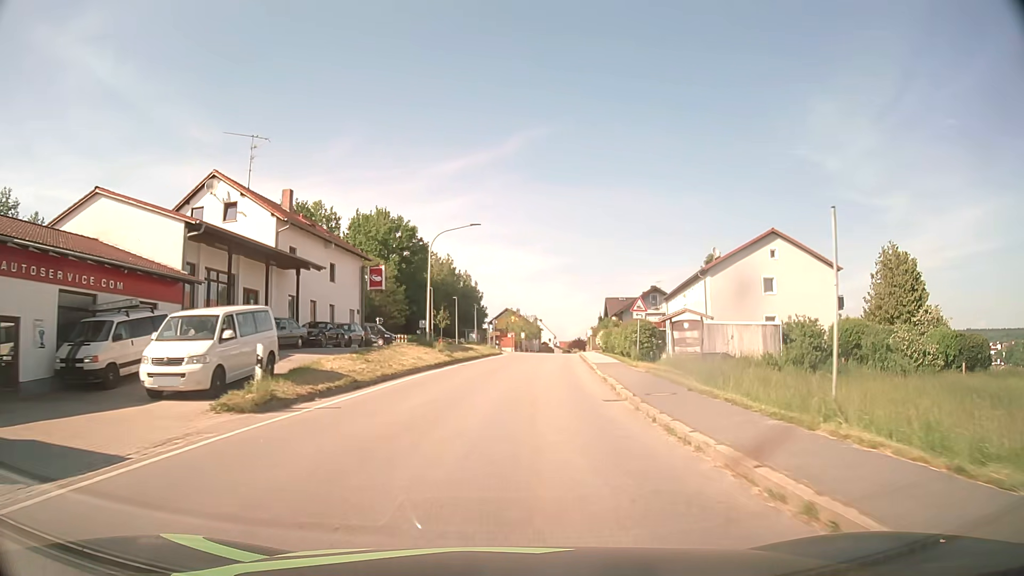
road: tertiary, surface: asphalt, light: Day
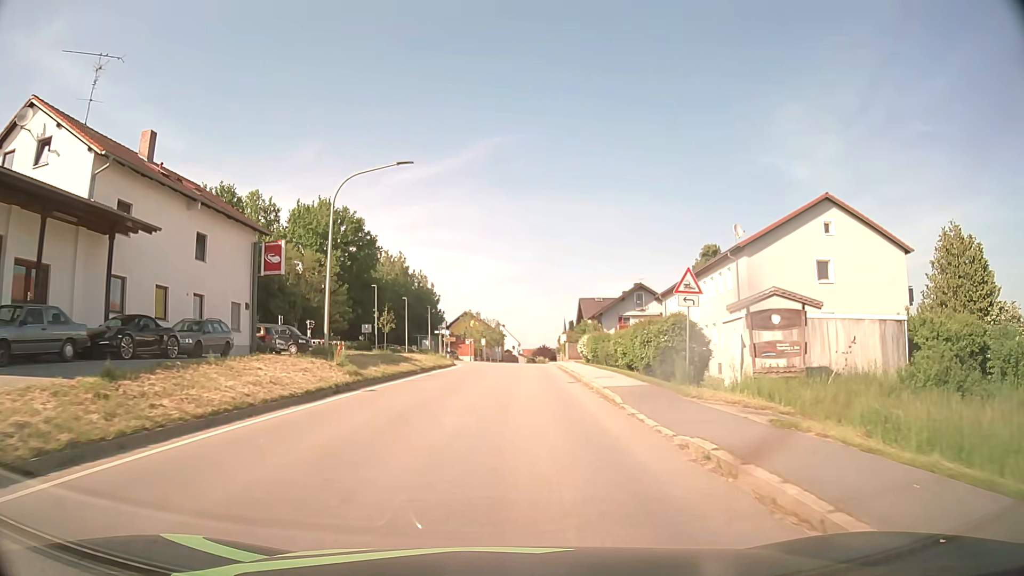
(+0.5, +14.9) m; +3°
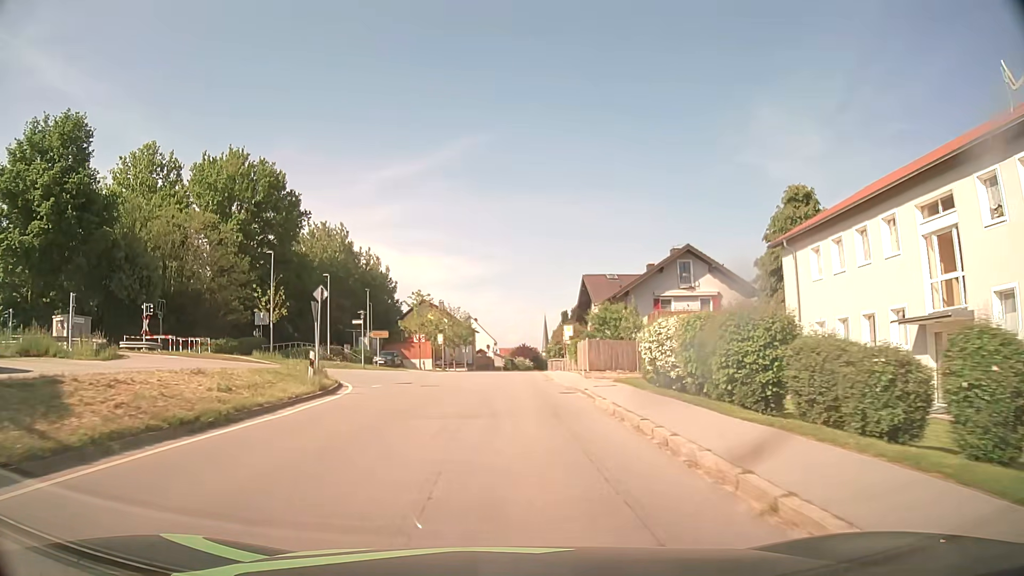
(+0.8, +29.9) m; +2°
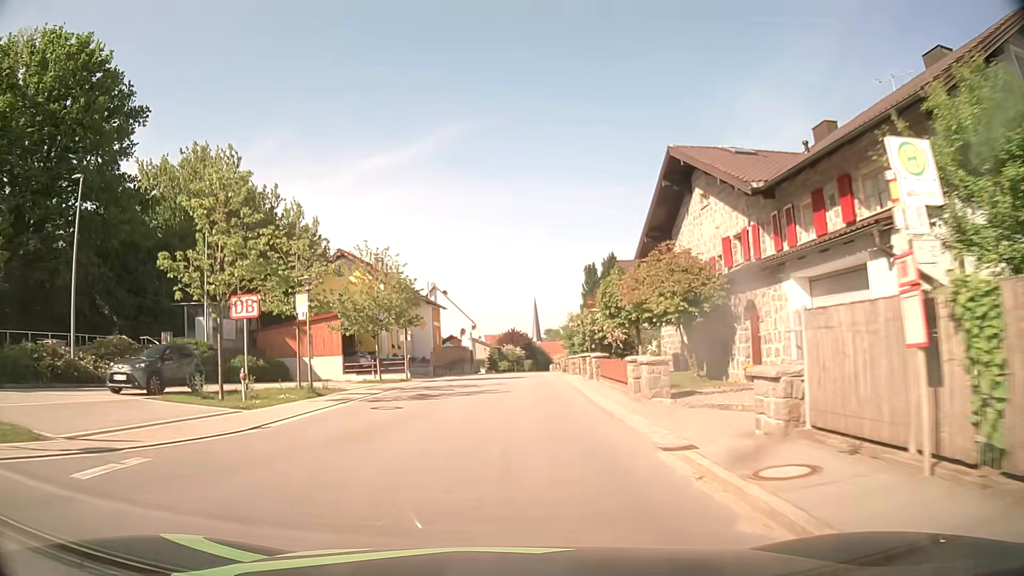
(+0.2, +38.1) m; +1°
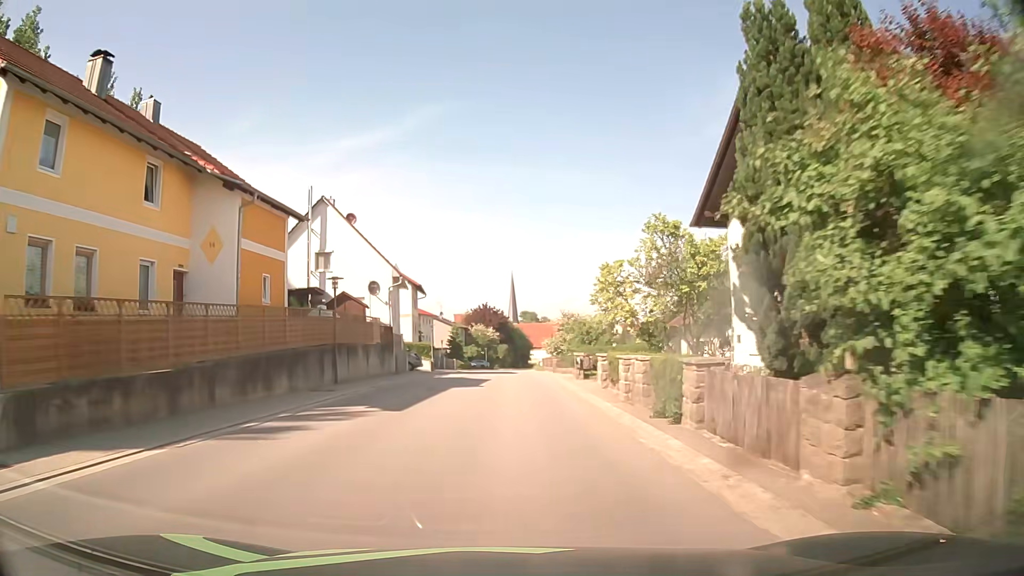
(+0.9, +38.8) m; +2°
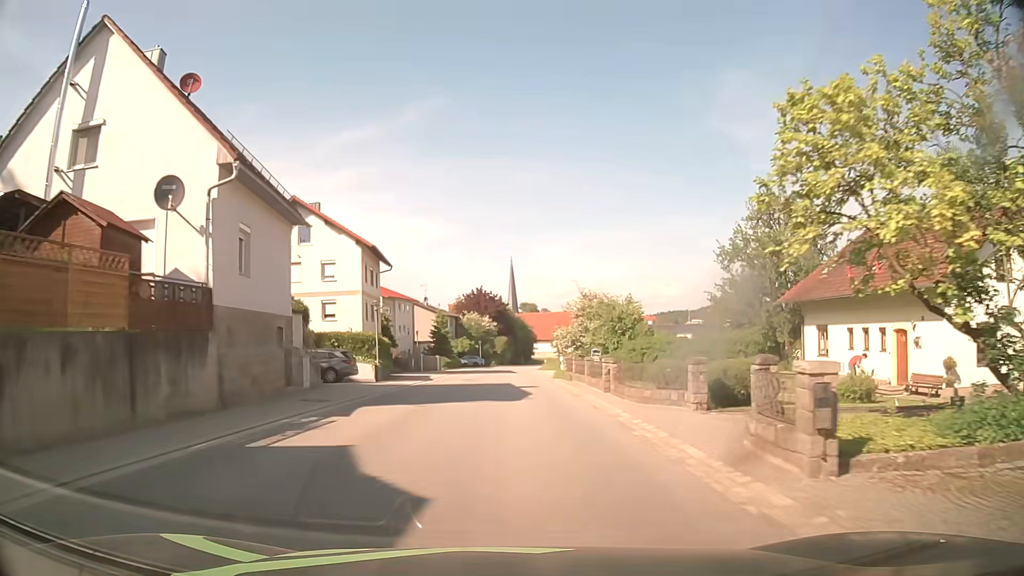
(-0.1, +23.5) m; 0°
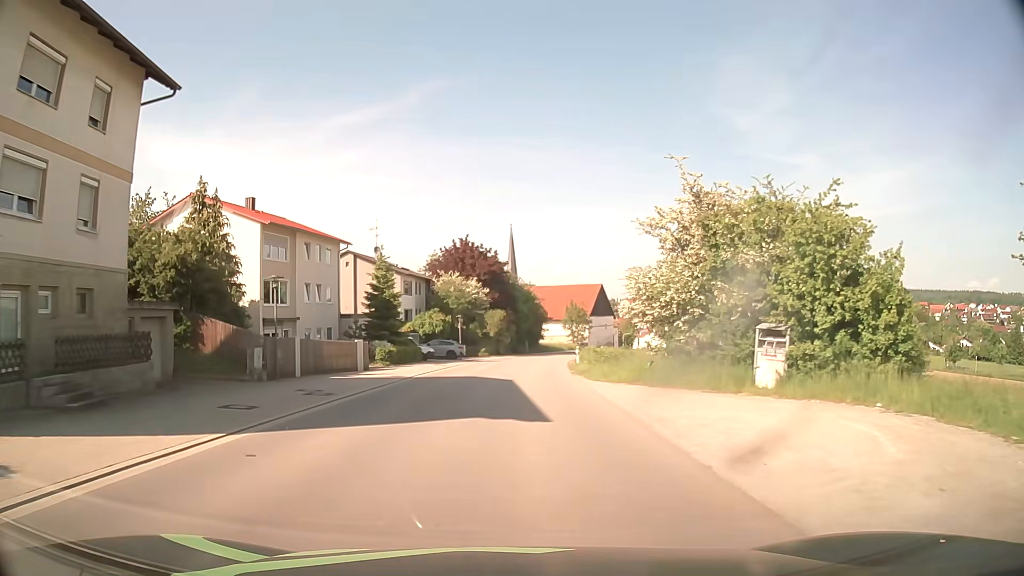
(+0.1, +39.1) m; 0°
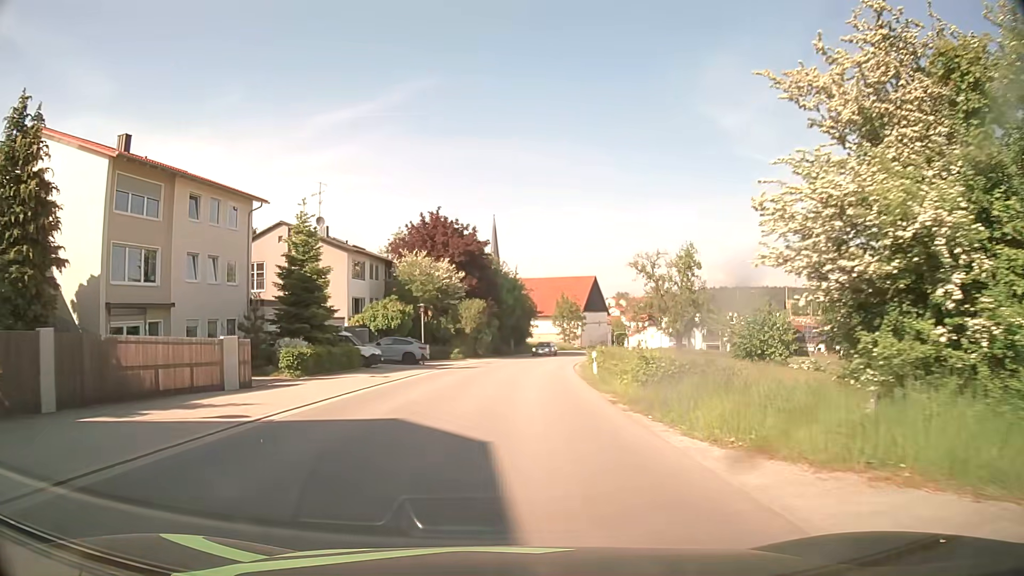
(+0.2, +15.6) m; +1°
(0, +10) (0, +20) (+1, +30) (+2, +40) (+3, +50) (+5, +60) (+7, +69) (+10, +79) (+12, +89) (+15, +98) m
